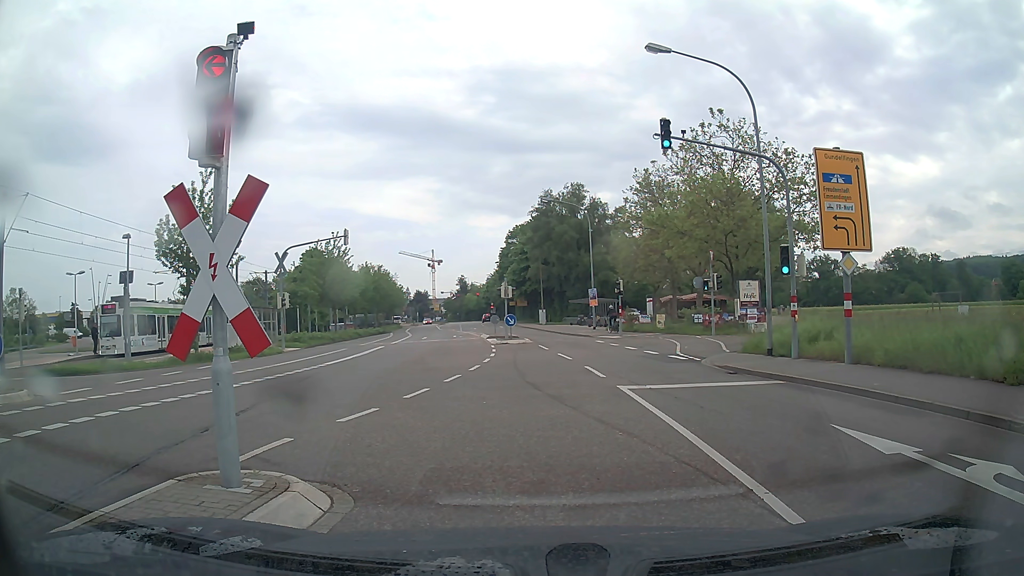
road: tertiary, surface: asphalt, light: Day
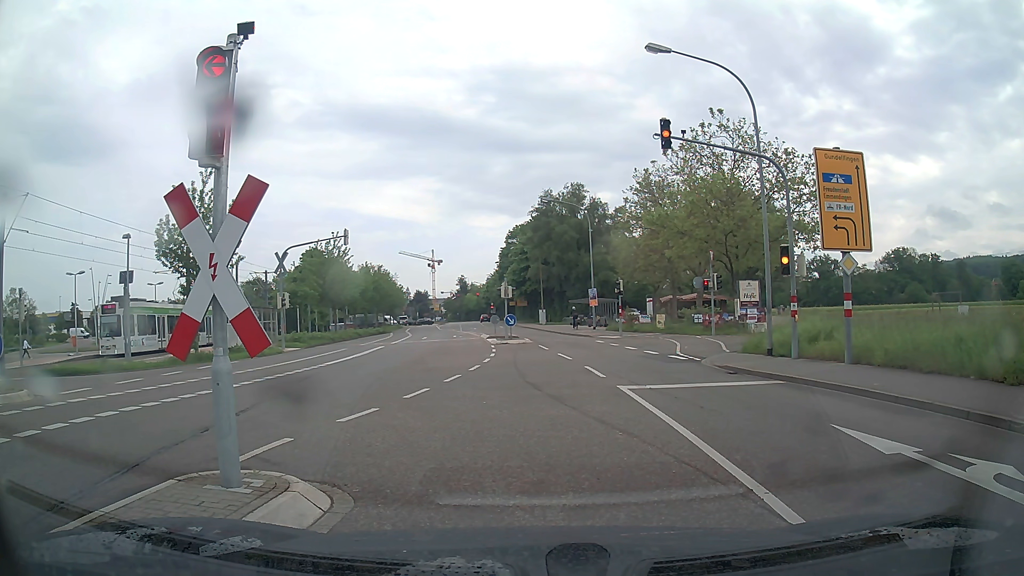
(0.0, 0.0) m; 0°
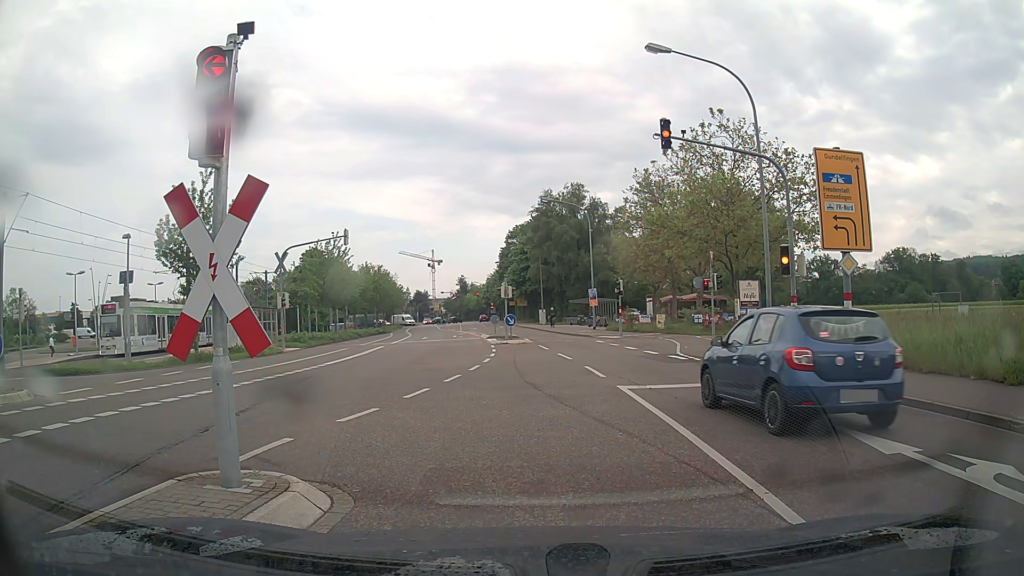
(0.0, 0.0) m; 0°
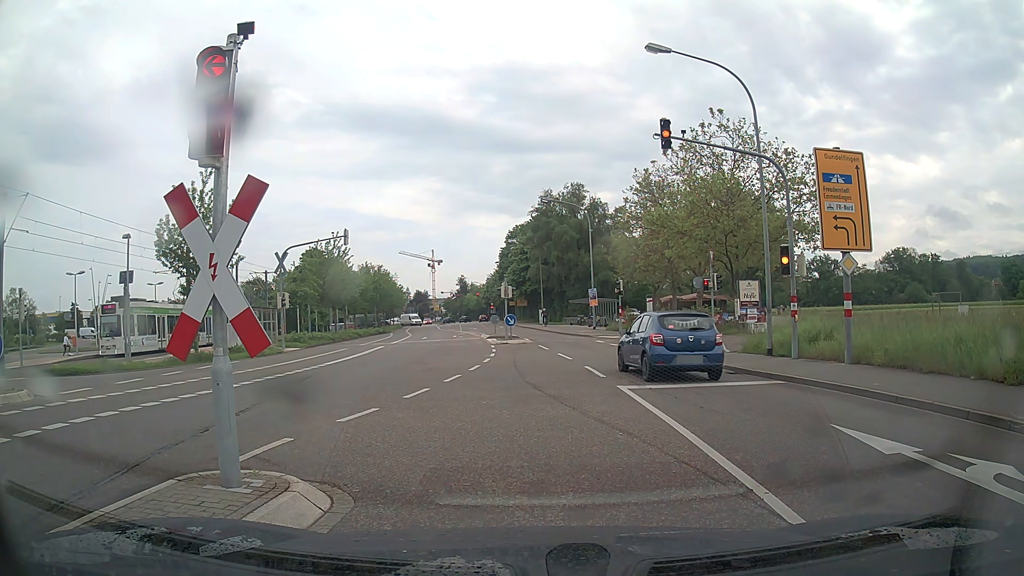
(0.0, 0.0) m; 0°
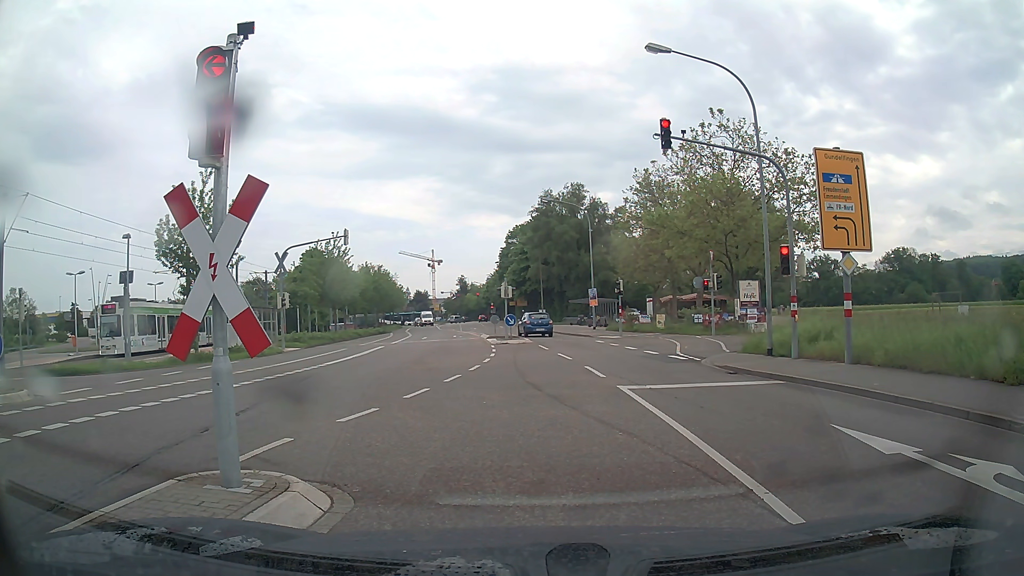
(0.0, 0.0) m; 0°
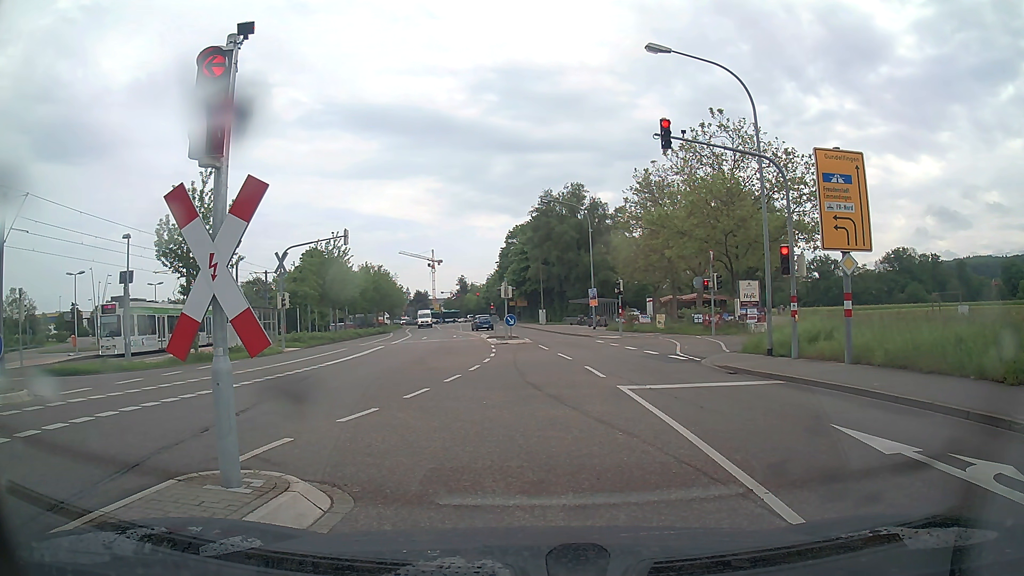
(0.0, 0.0) m; 0°
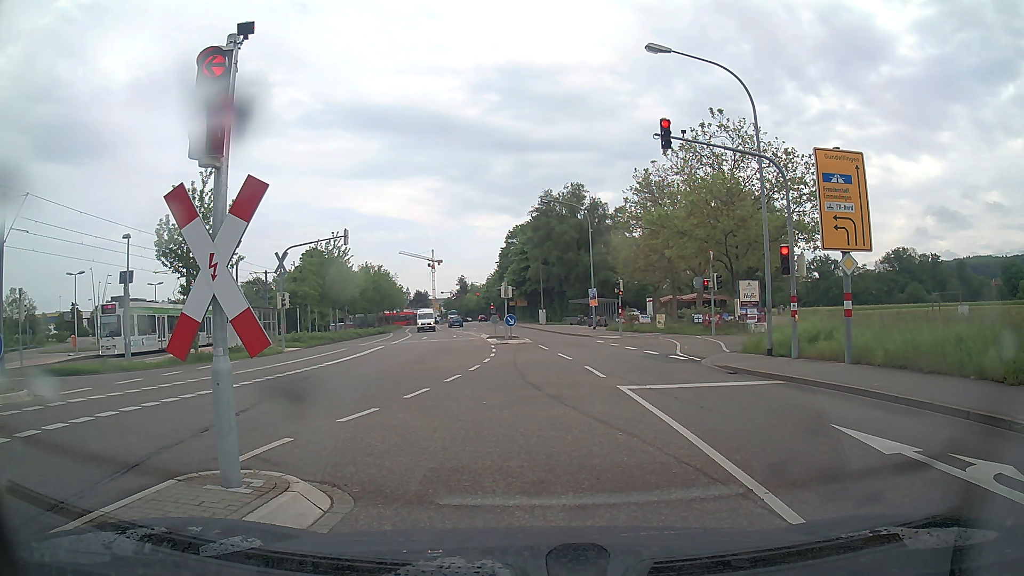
(0.0, 0.0) m; 0°
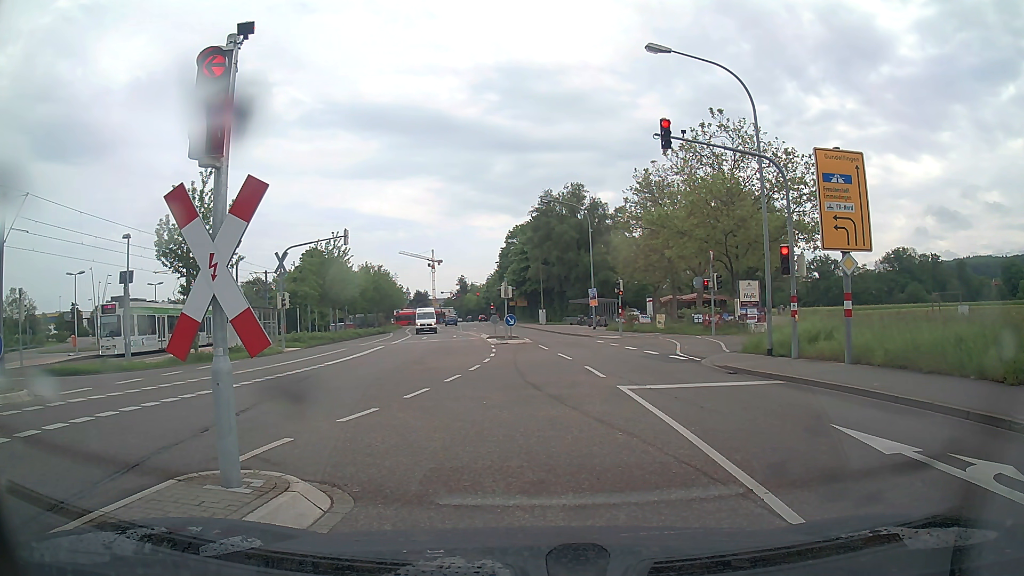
(0.0, 0.0) m; 0°
